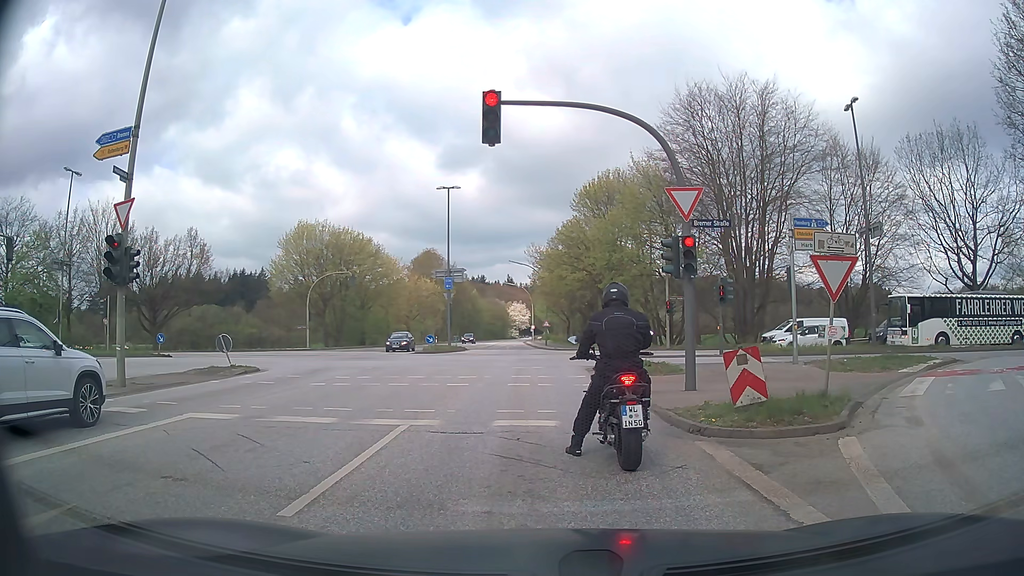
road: secondary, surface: asphalt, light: Day
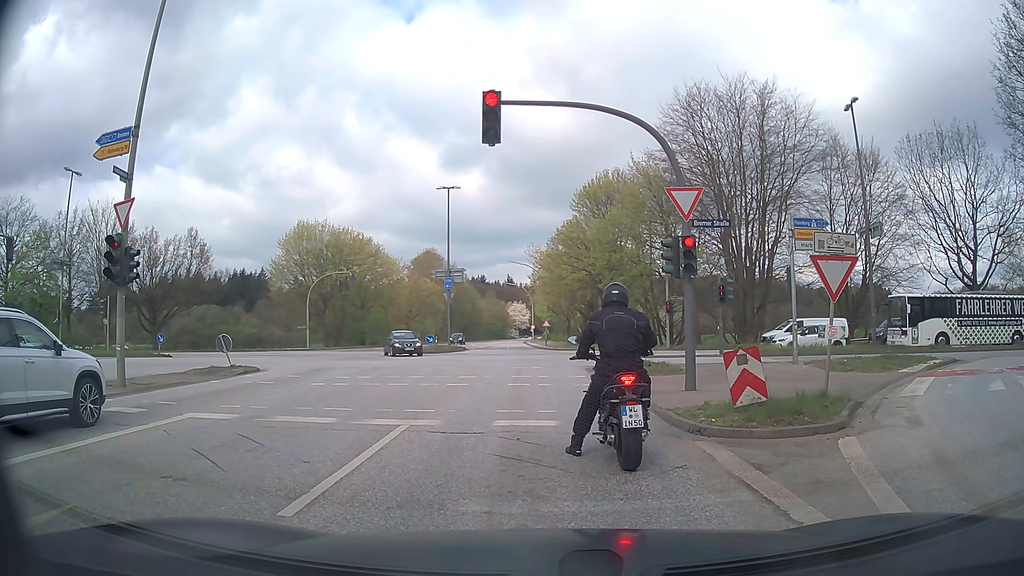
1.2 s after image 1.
(0.0, 0.0) m; 0°
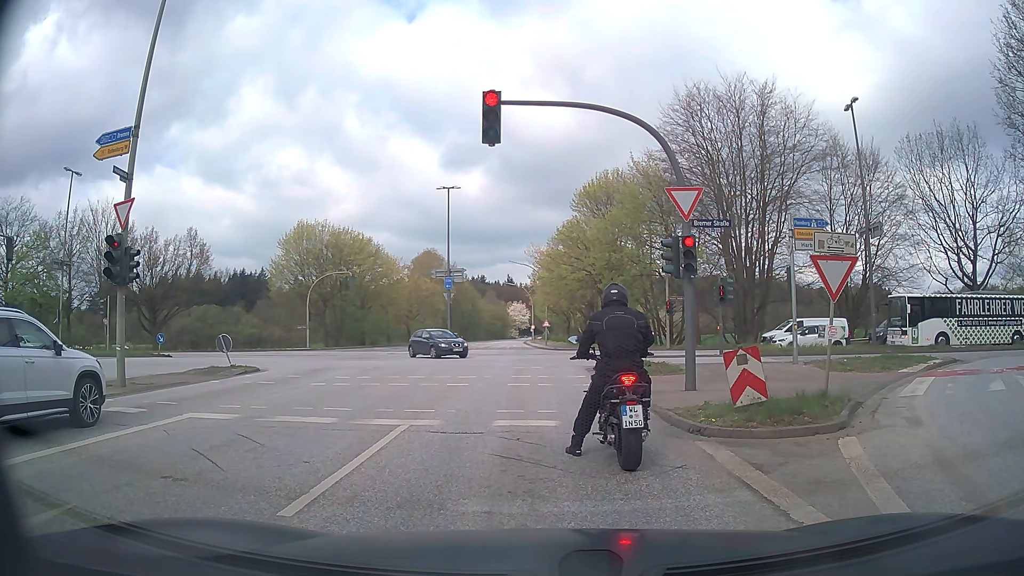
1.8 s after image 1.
(0.0, 0.0) m; 0°
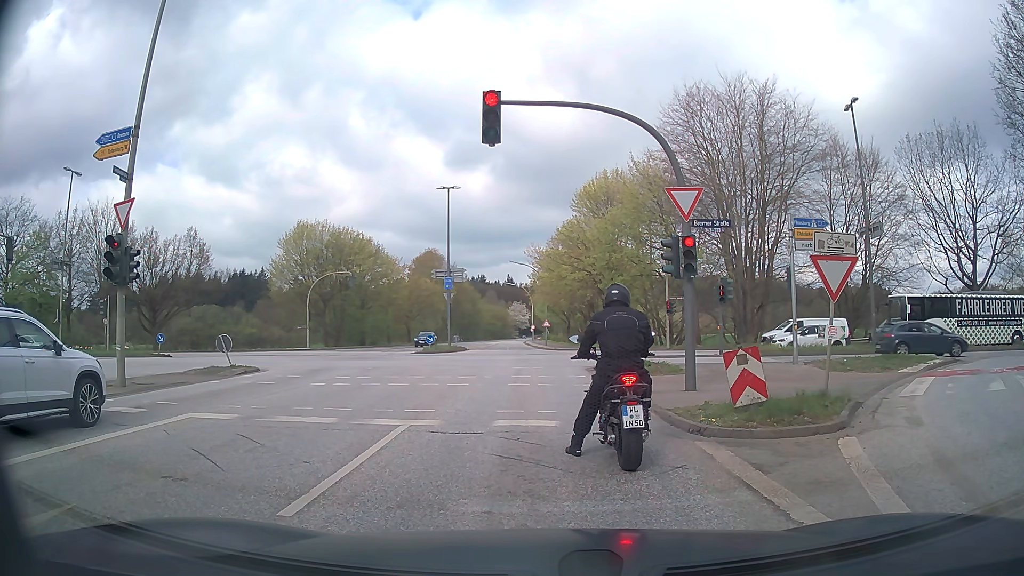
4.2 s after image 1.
(0.0, 0.0) m; 0°
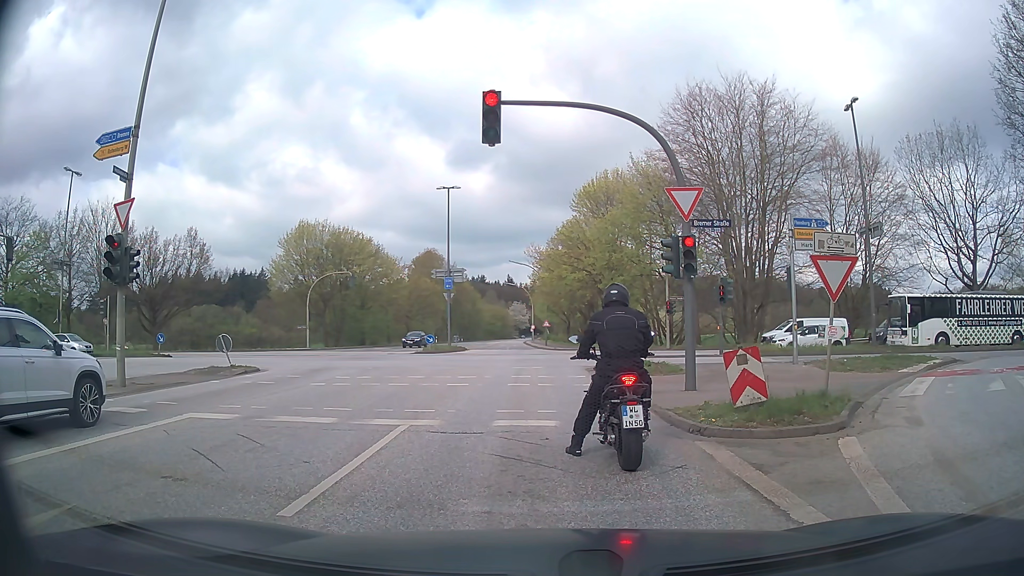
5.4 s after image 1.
(0.0, 0.0) m; 0°
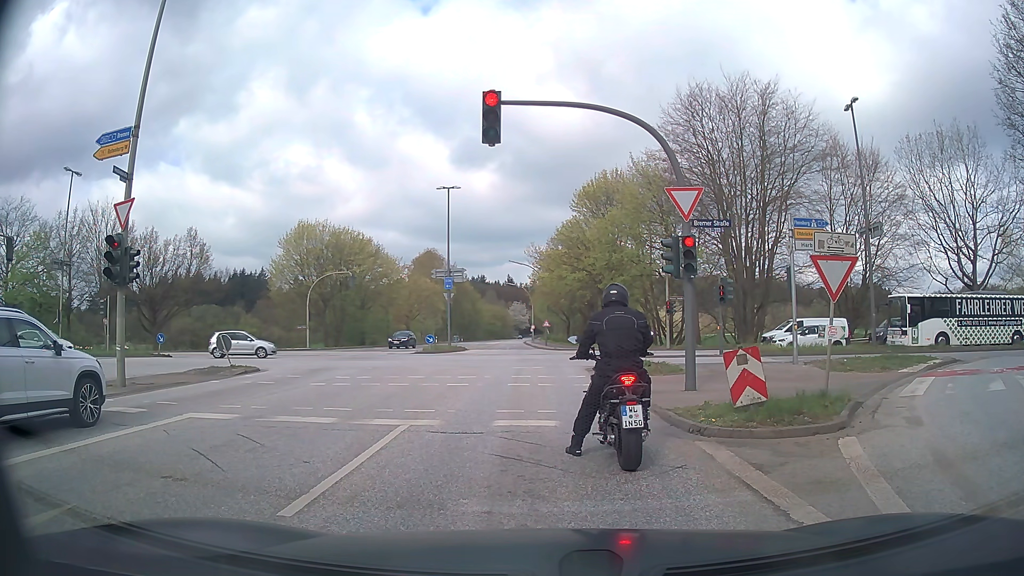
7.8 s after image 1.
(0.0, 0.0) m; 0°
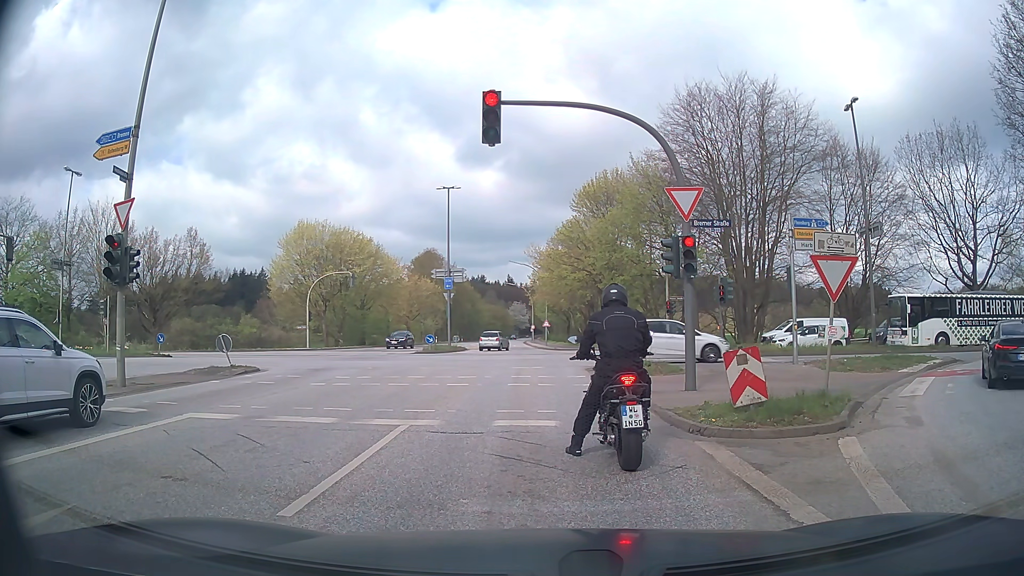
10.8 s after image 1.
(0.0, 0.0) m; 0°
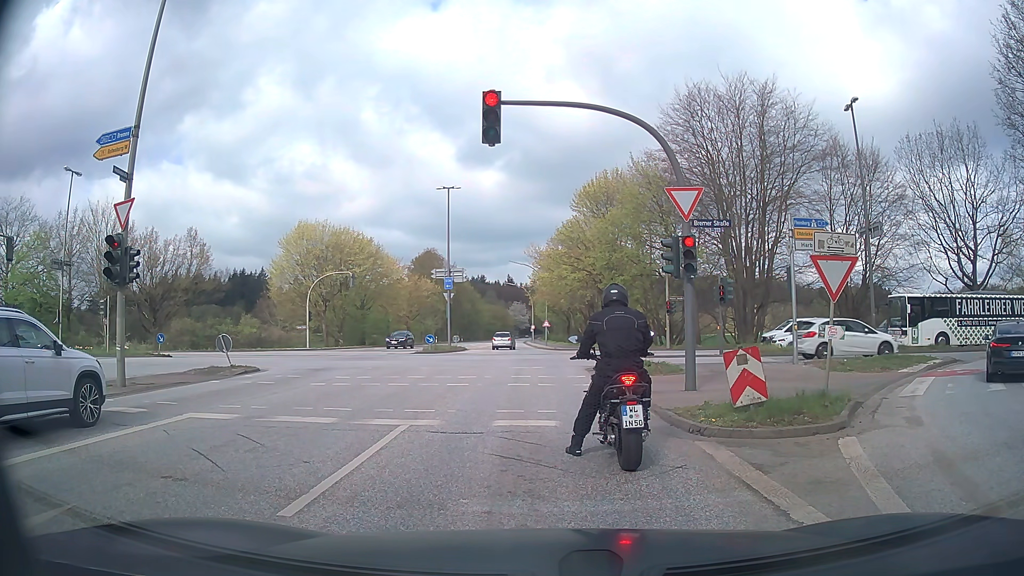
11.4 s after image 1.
(0.0, 0.0) m; 0°
